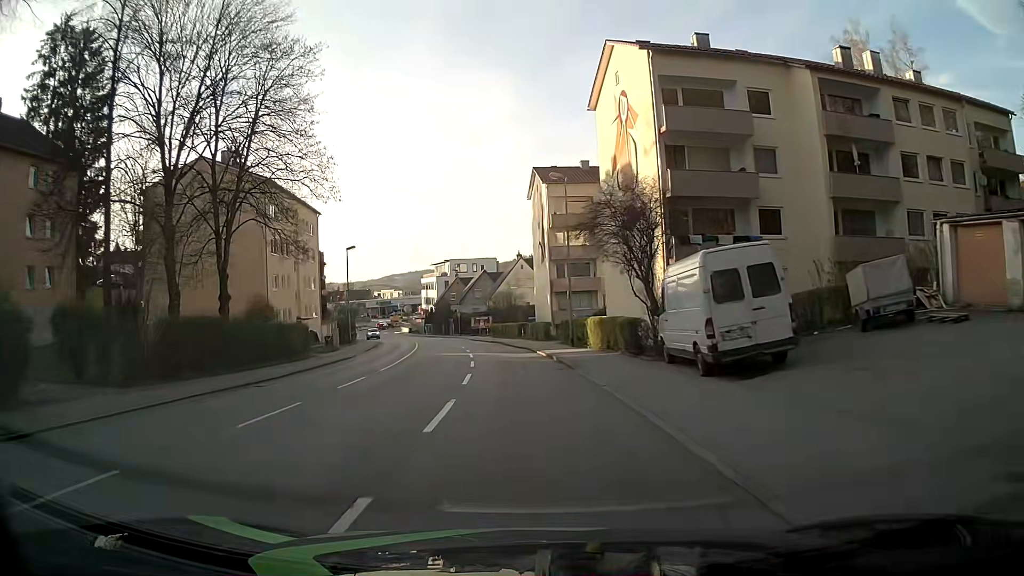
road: tertiary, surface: asphalt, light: Day
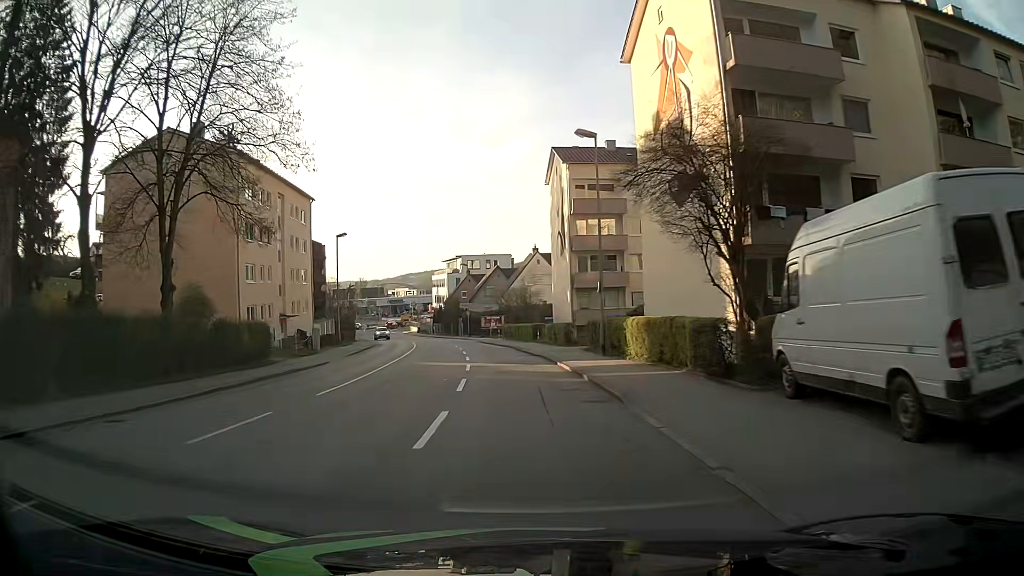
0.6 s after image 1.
(-0.1, +7.6) m; -1°
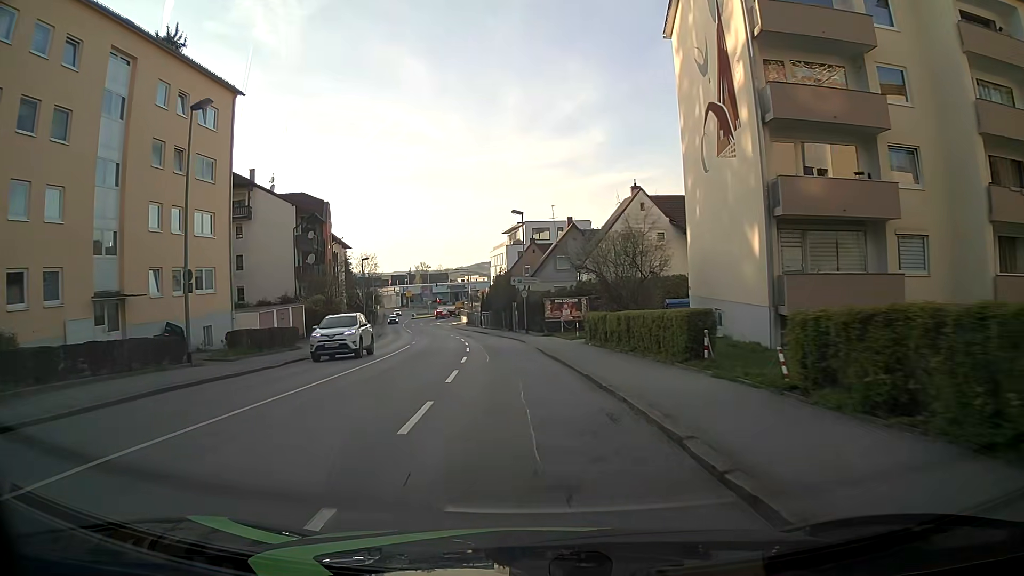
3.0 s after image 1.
(-1.5, +30.4) m; -6°
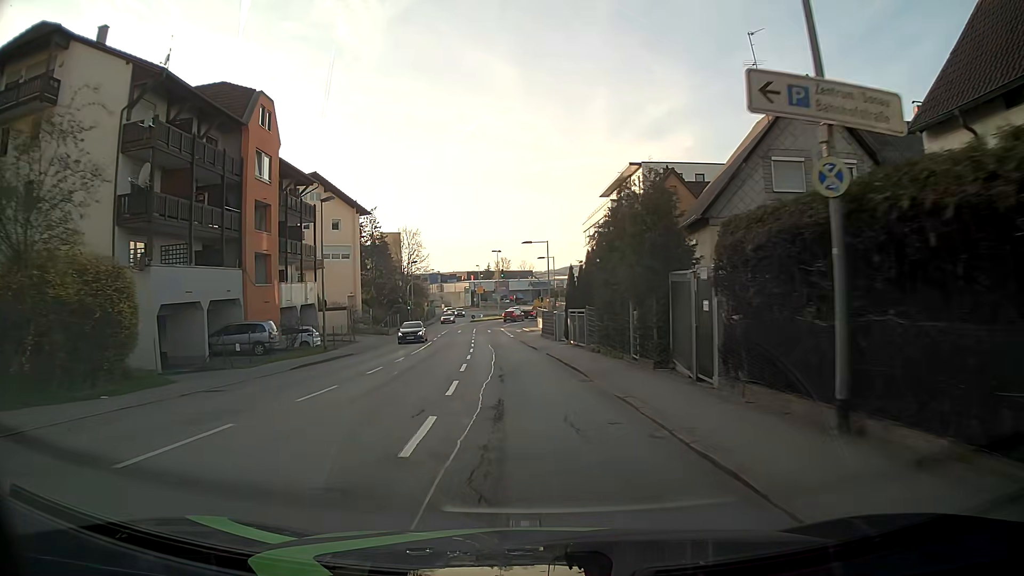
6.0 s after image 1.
(-2.9, +37.9) m; -8°
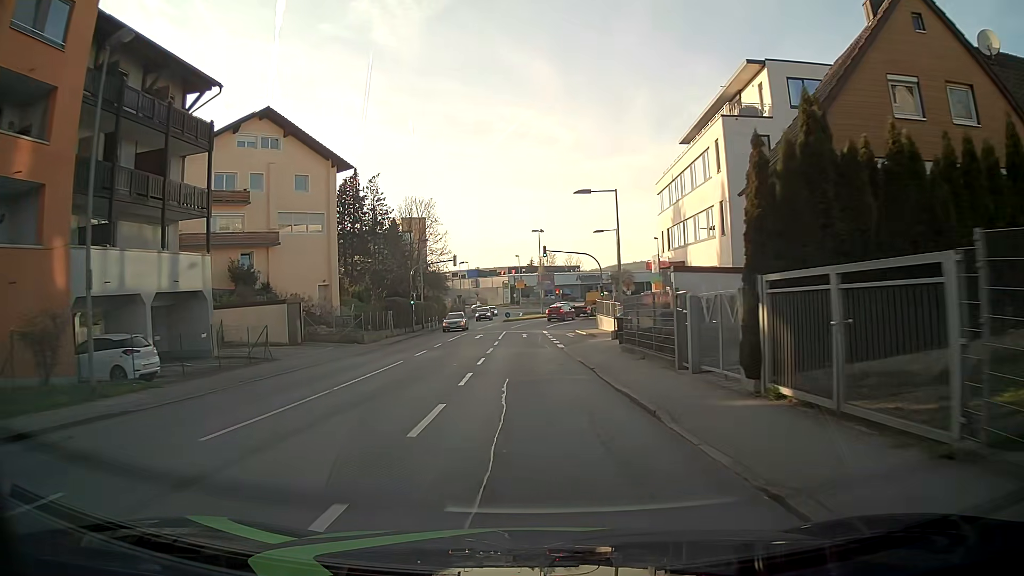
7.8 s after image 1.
(-0.9, +22.7) m; -4°
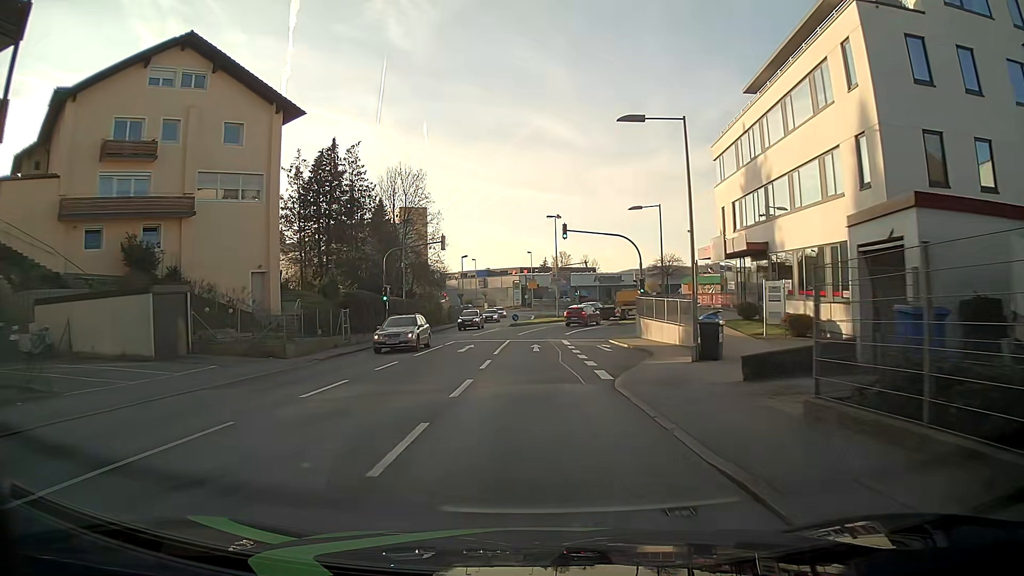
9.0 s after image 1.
(-0.1, +14.0) m; -1°
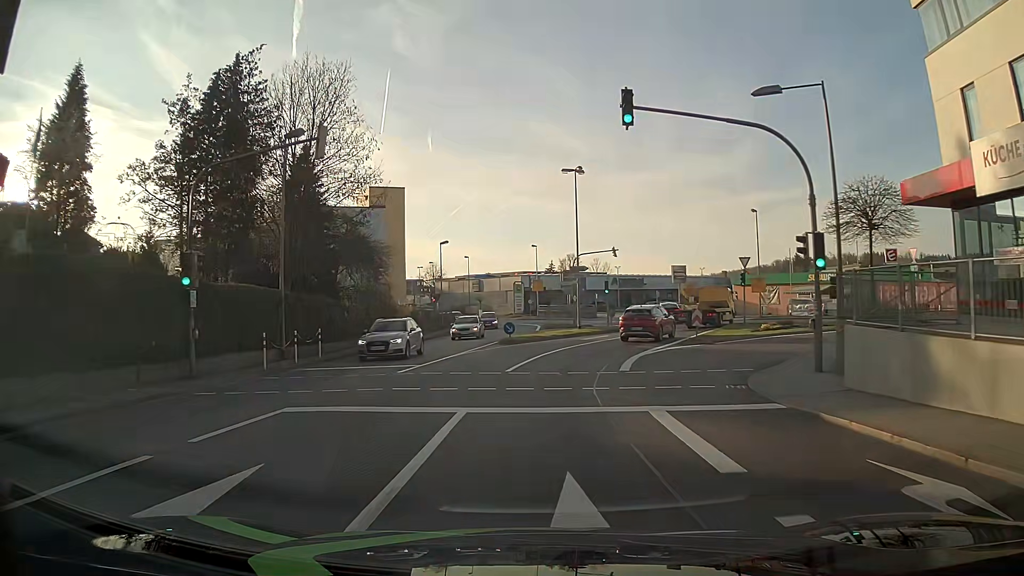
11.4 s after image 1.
(-0.2, +24.3) m; 0°
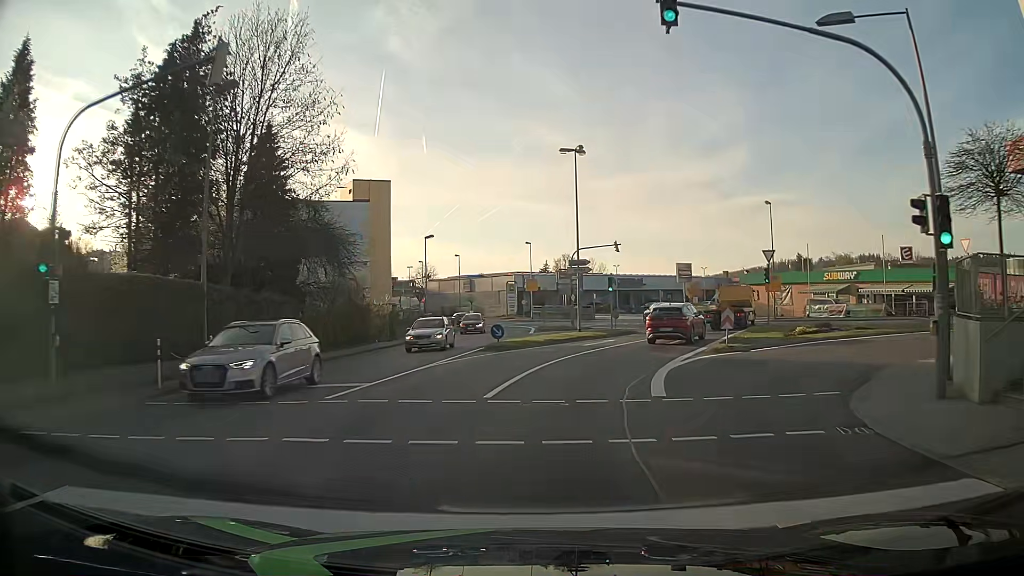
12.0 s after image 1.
(0.0, +5.5) m; 0°
(0, +10) (+2, +20) (+6, +29) (+10, +38) (+14, +47) (+16, +57) (+12, +66) (+7, +75) (+1, +83) (-4, +92) m
